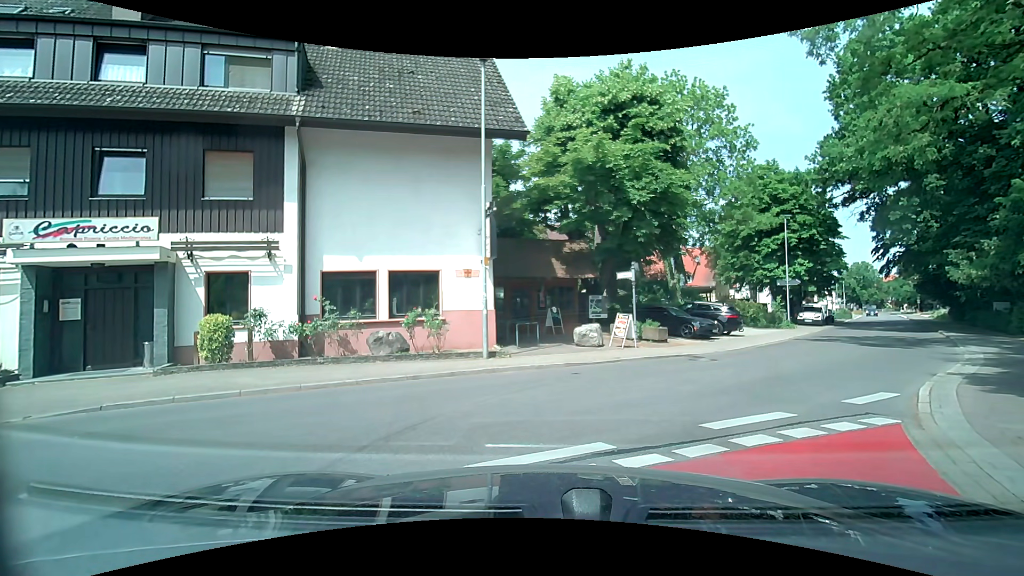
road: tertiary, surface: asphalt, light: Day
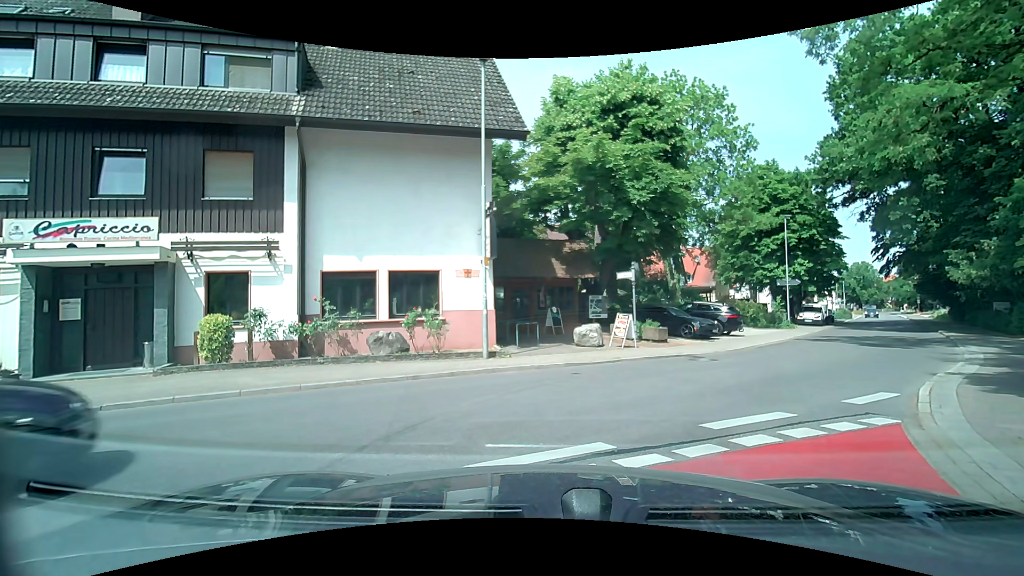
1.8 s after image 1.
(0.0, 0.0) m; 0°
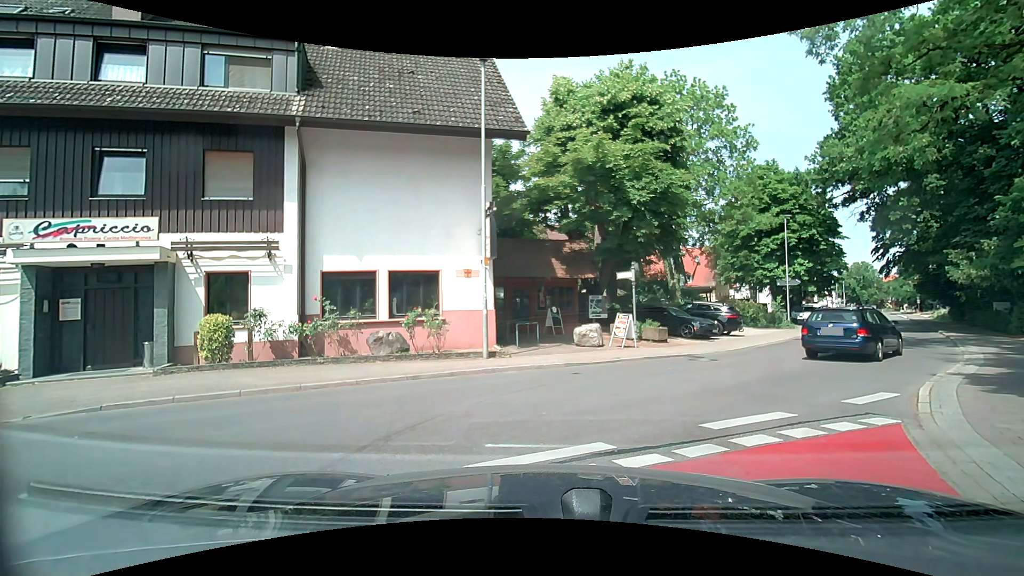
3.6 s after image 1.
(0.0, 0.0) m; 0°
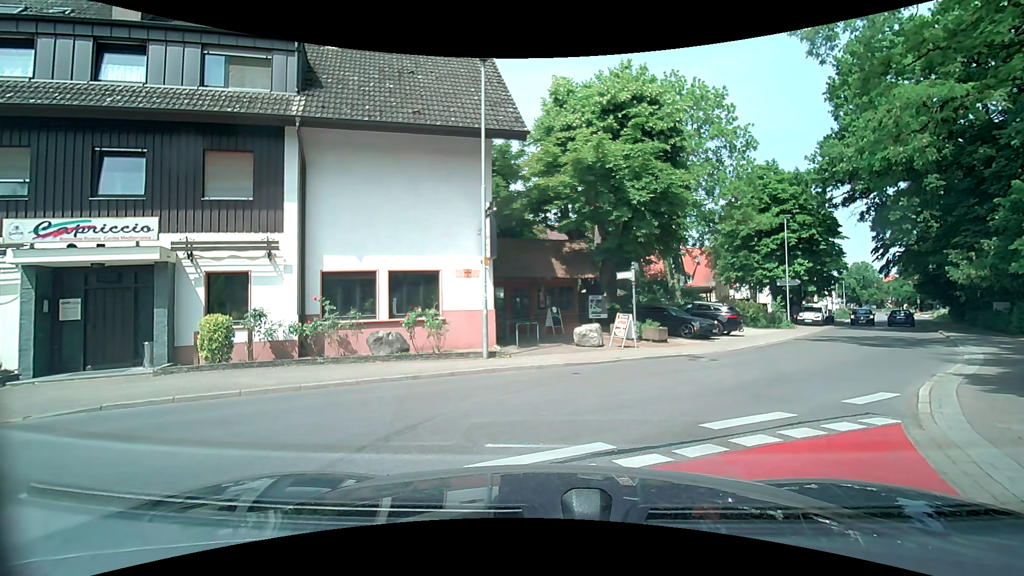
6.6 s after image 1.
(0.0, 0.0) m; 0°
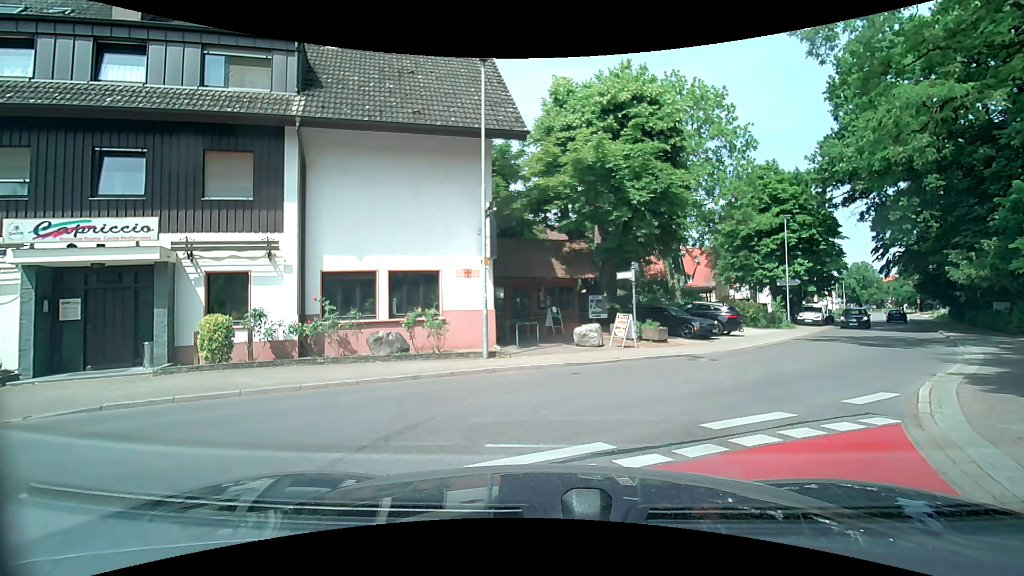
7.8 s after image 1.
(0.0, 0.0) m; 0°
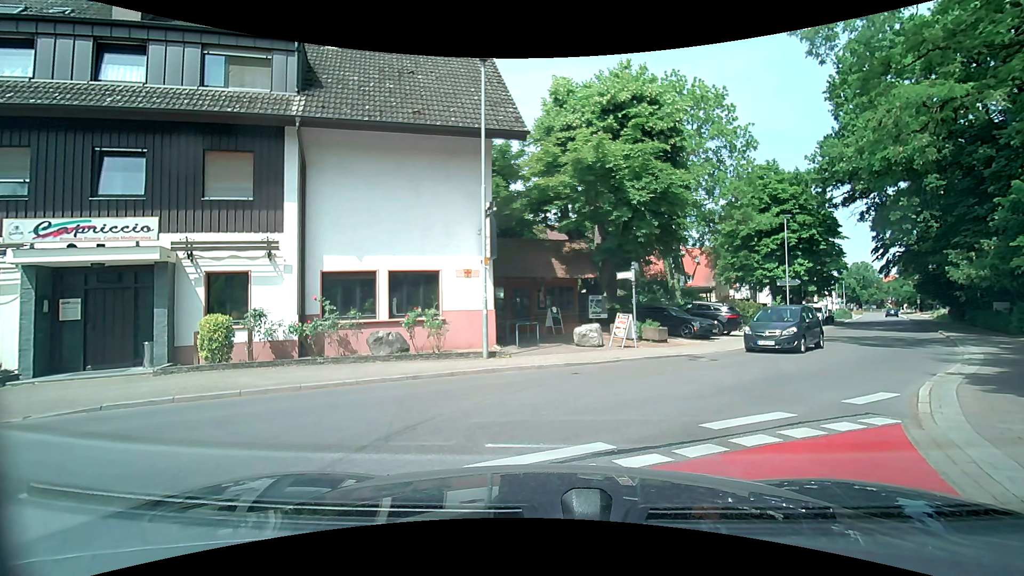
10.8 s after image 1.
(0.0, 0.0) m; 0°
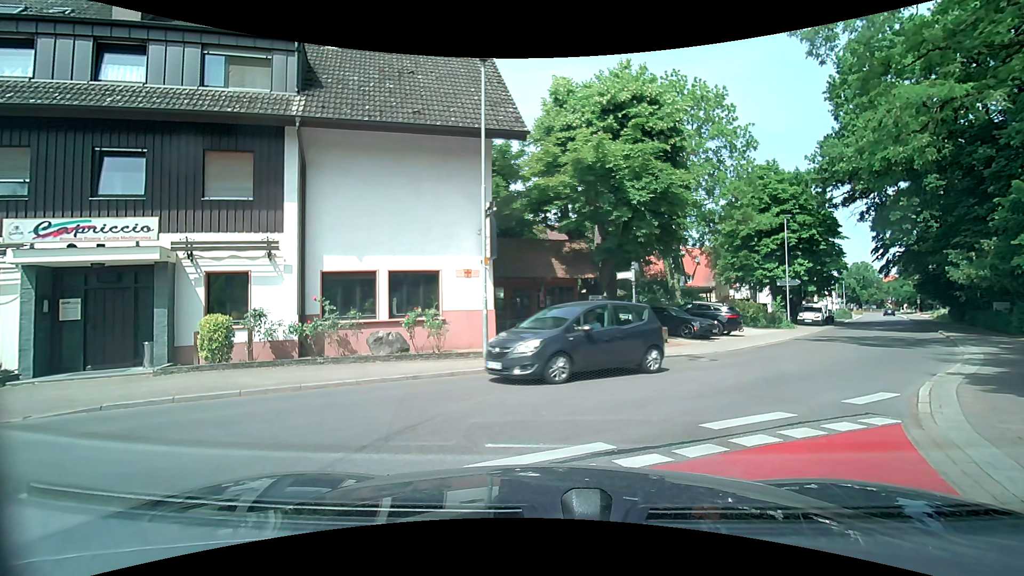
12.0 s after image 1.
(0.0, 0.0) m; 0°
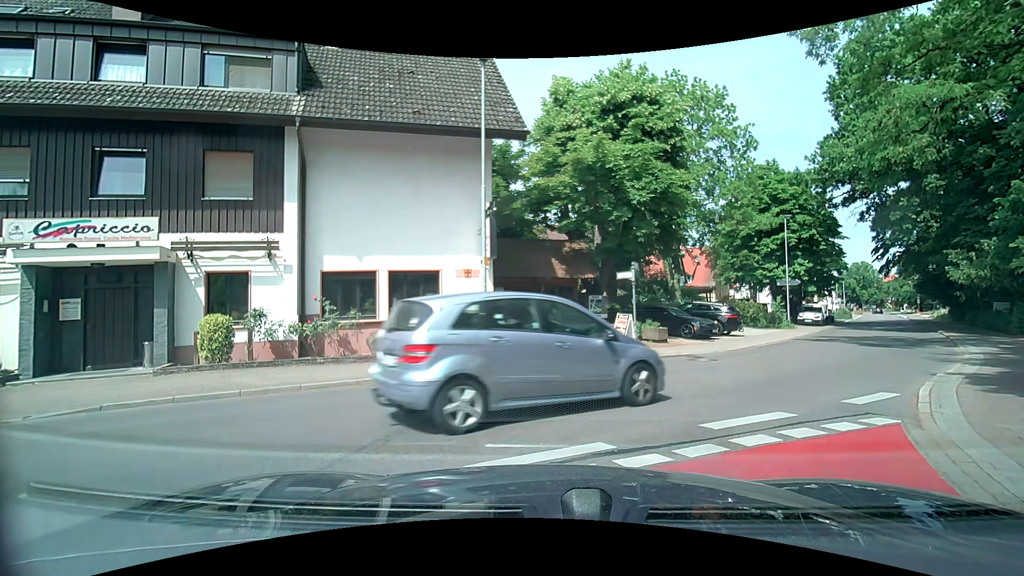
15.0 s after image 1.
(0.0, 0.0) m; 0°
